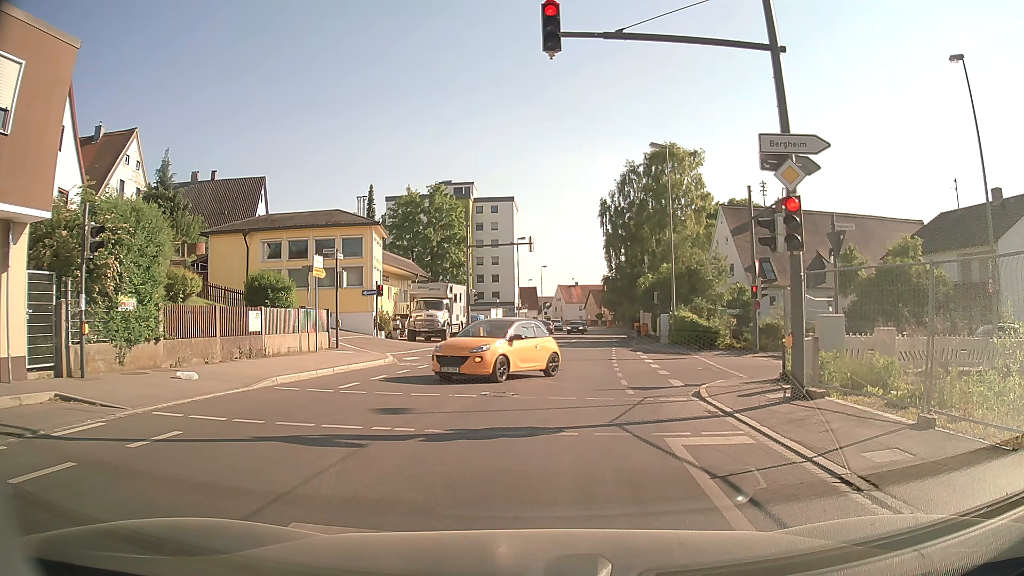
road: secondary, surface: asphalt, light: Day
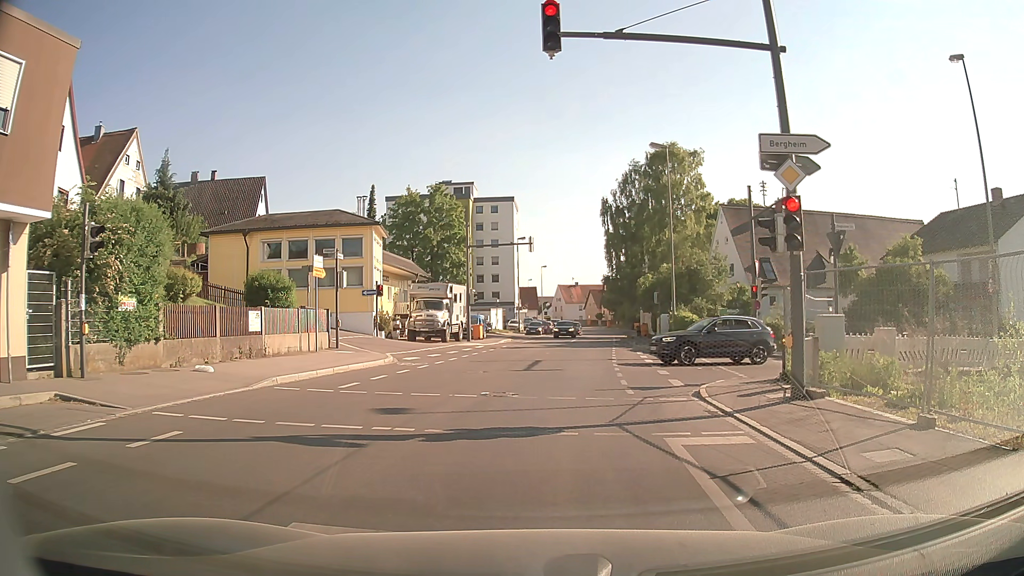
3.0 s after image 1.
(0.0, 0.0) m; 0°
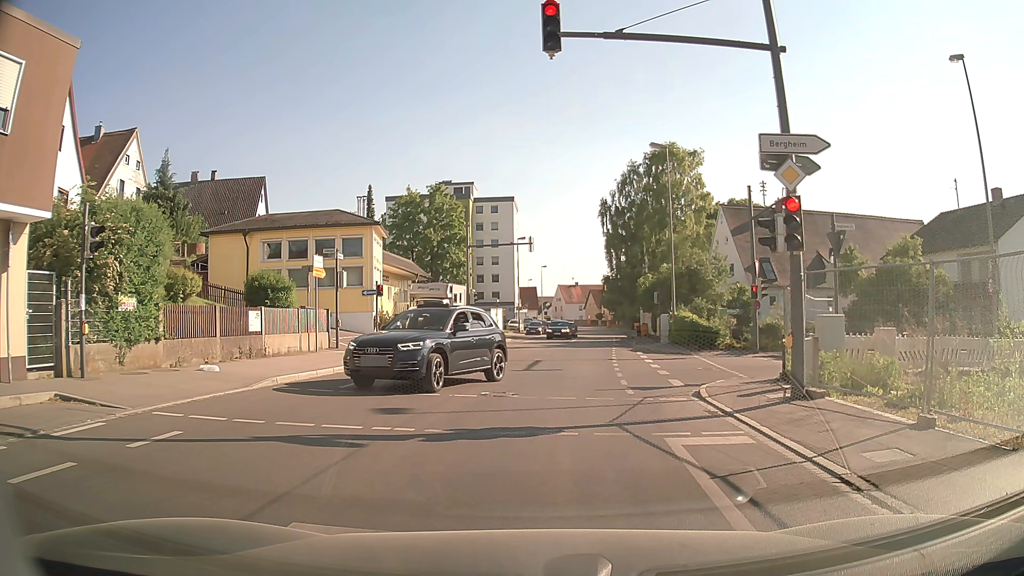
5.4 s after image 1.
(0.0, 0.0) m; 0°
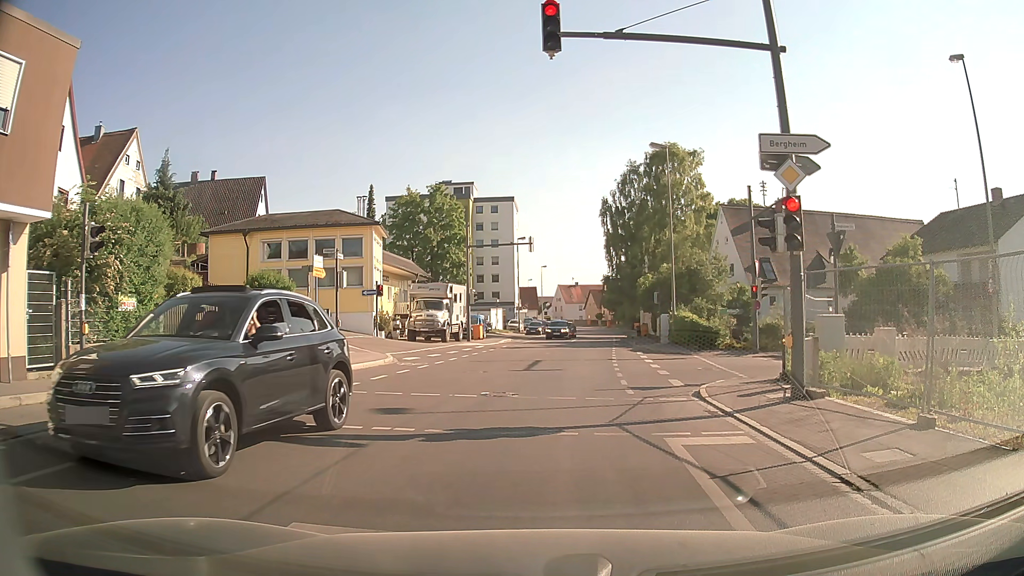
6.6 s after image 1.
(0.0, 0.0) m; 0°
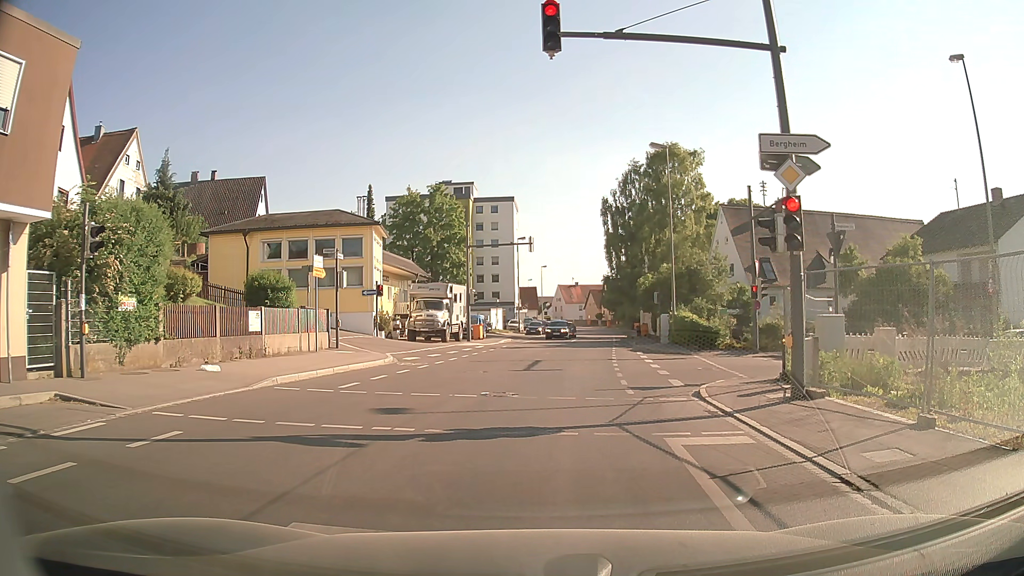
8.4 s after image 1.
(0.0, 0.0) m; 0°
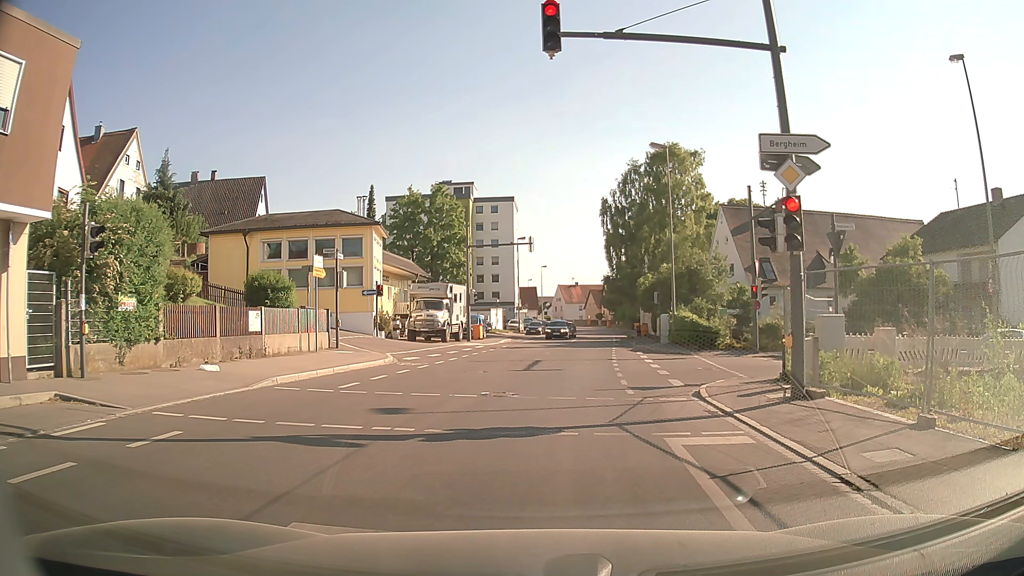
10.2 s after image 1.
(0.0, 0.0) m; 0°
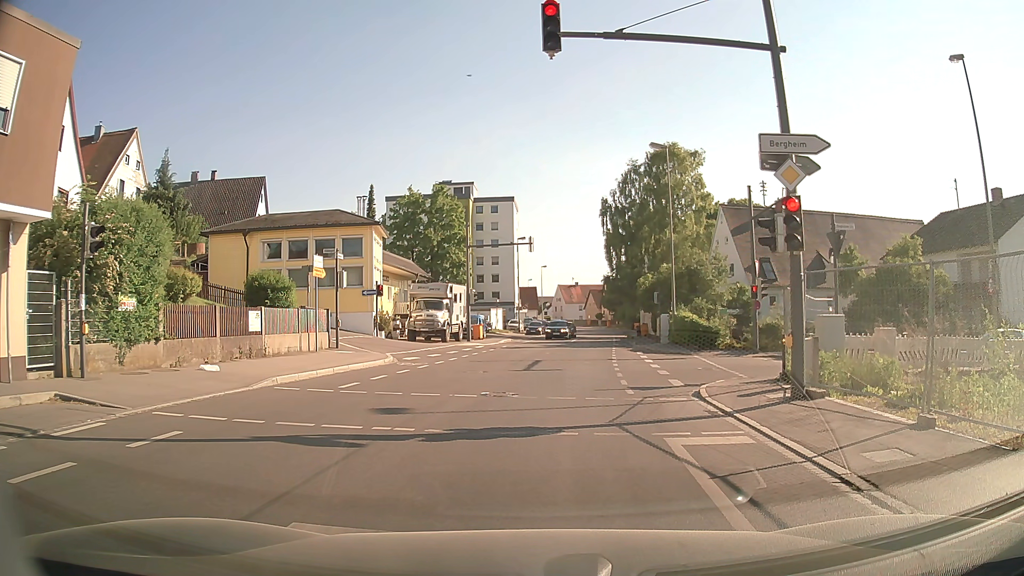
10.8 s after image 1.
(0.0, 0.0) m; 0°
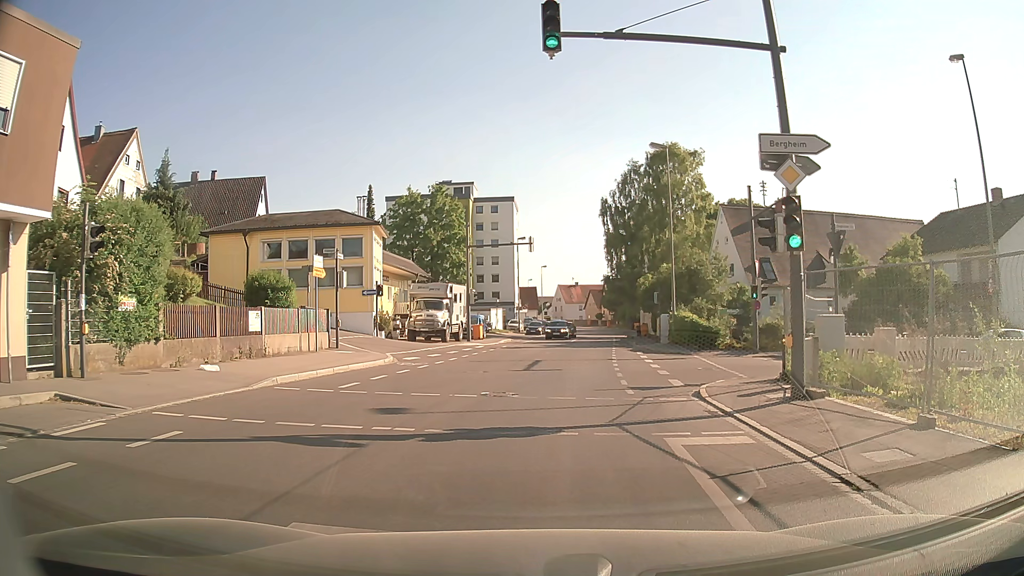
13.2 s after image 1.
(0.0, 0.0) m; 0°
(0, +10) (+1, +20) (+2, +30) (+3, +40) (+4, +50) (+5, +60) (+6, +70) (+7, +80) (+8, +90) (+9, +100) m
